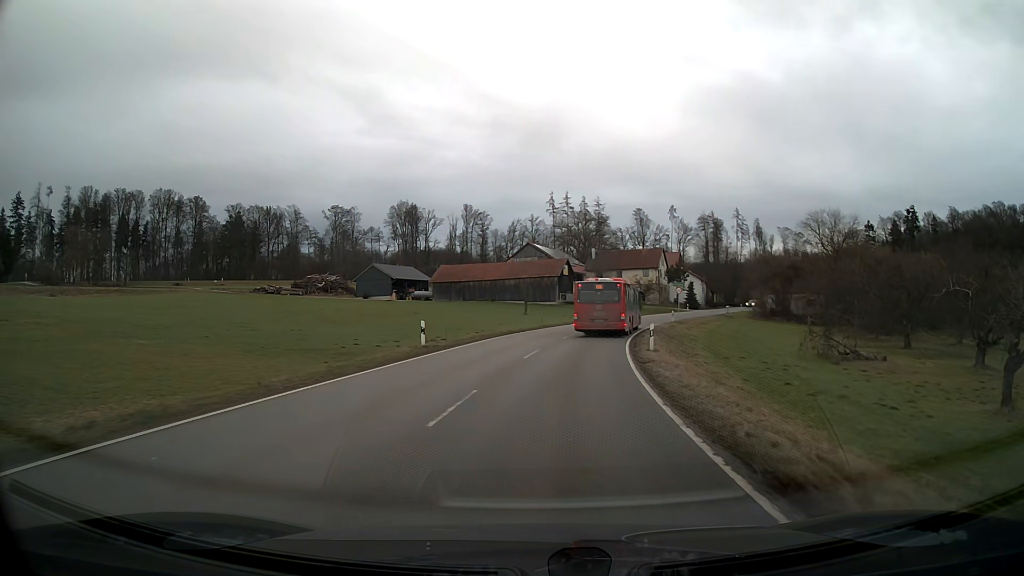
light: Day
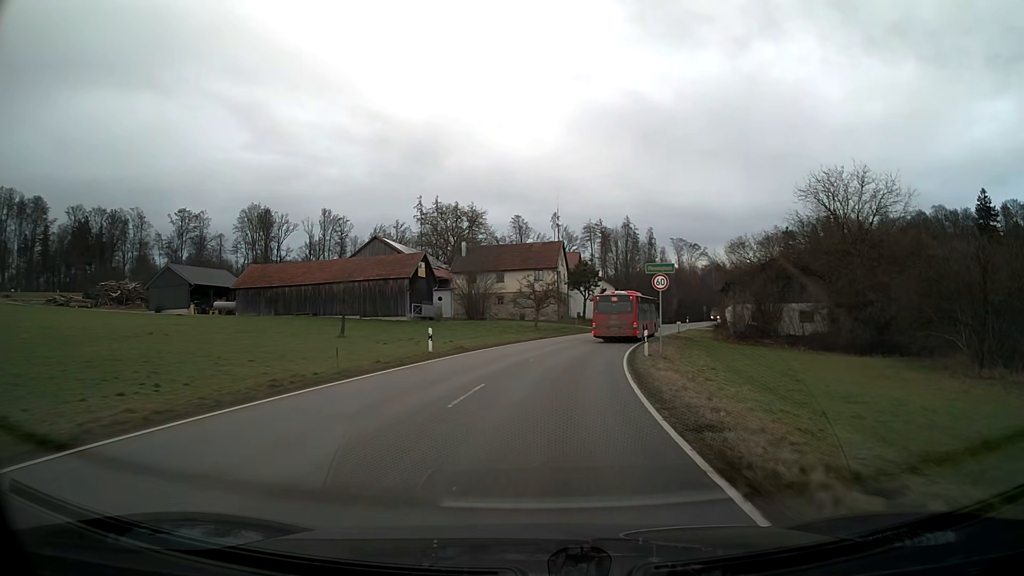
(+3.0, +33.5) m; +10°
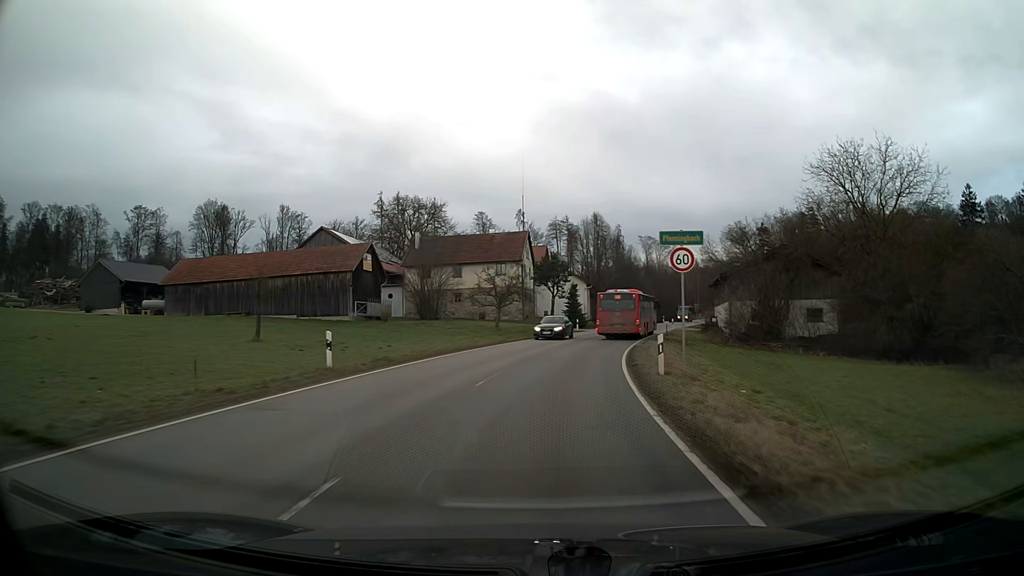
(+0.2, +8.8) m; +3°
